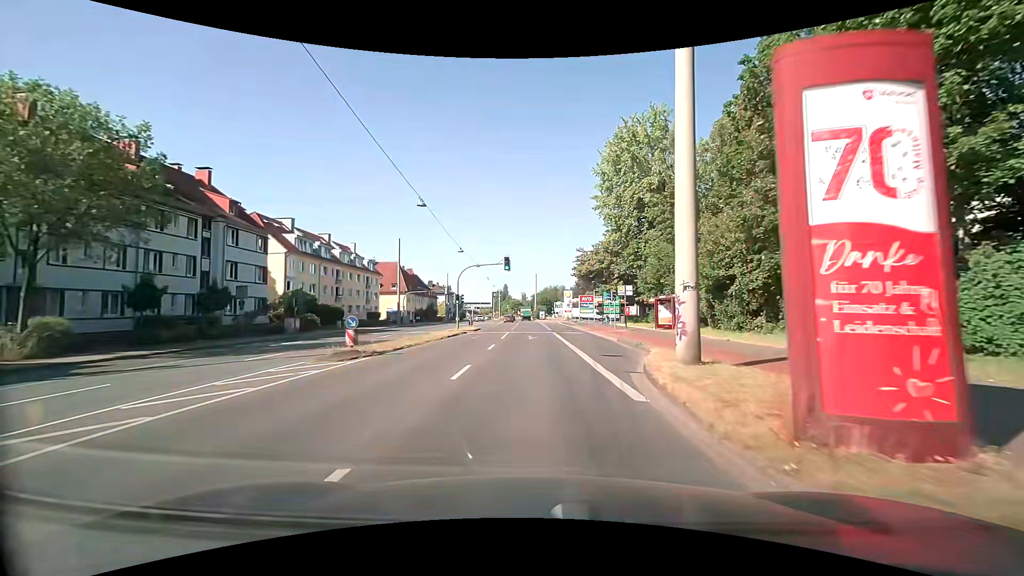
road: primary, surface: asphalt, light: Day
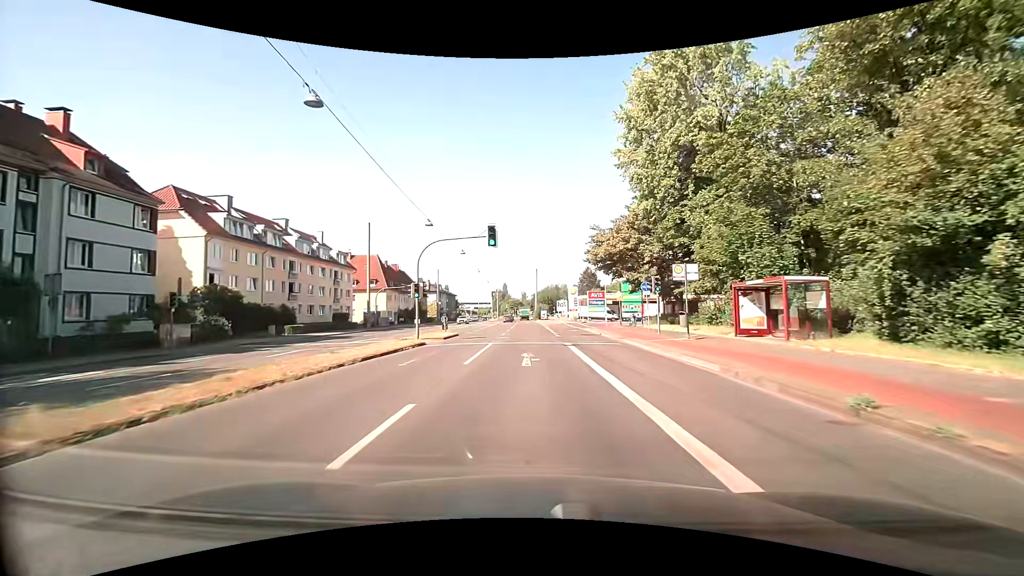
(0.0, +15.1) m; -1°
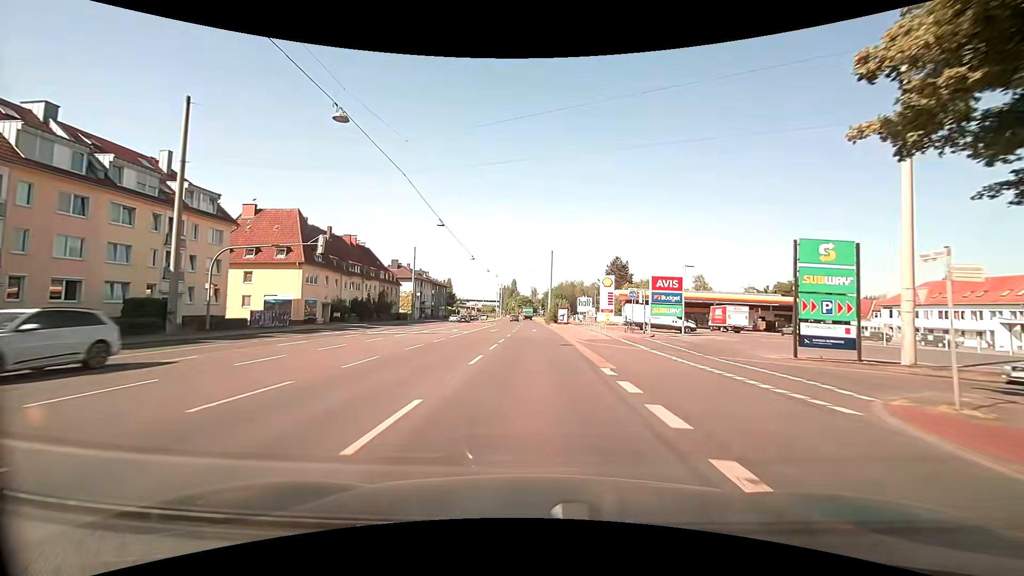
(-0.2, +38.3) m; -1°
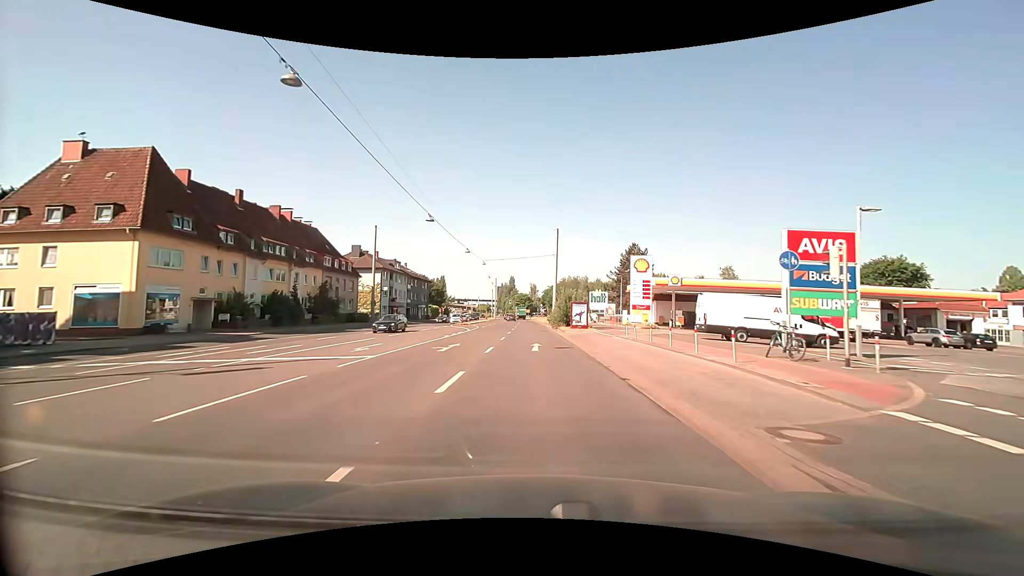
(-0.1, +23.6) m; 0°
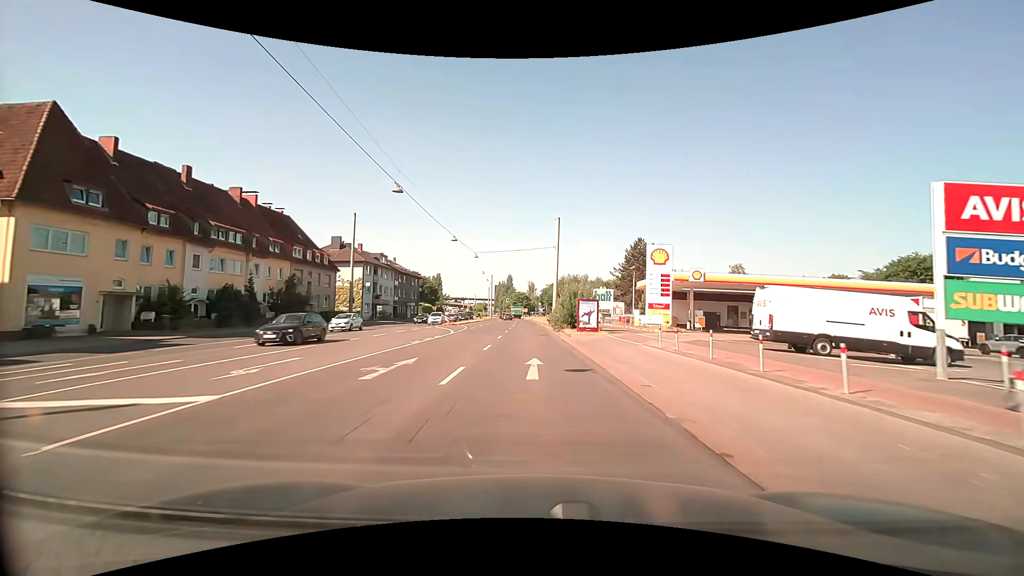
(0.0, +7.9) m; 0°
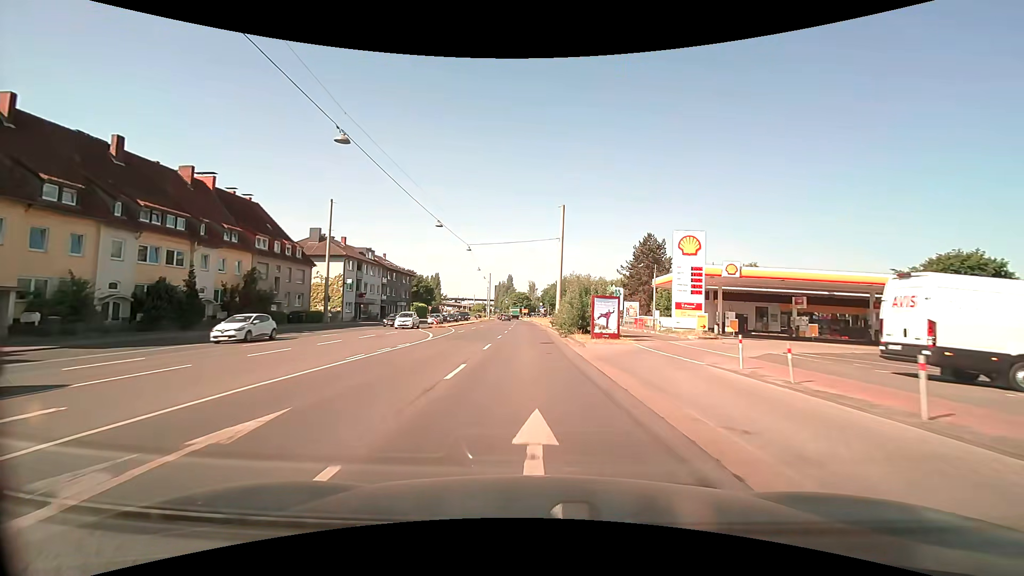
(0.0, +7.9) m; 0°
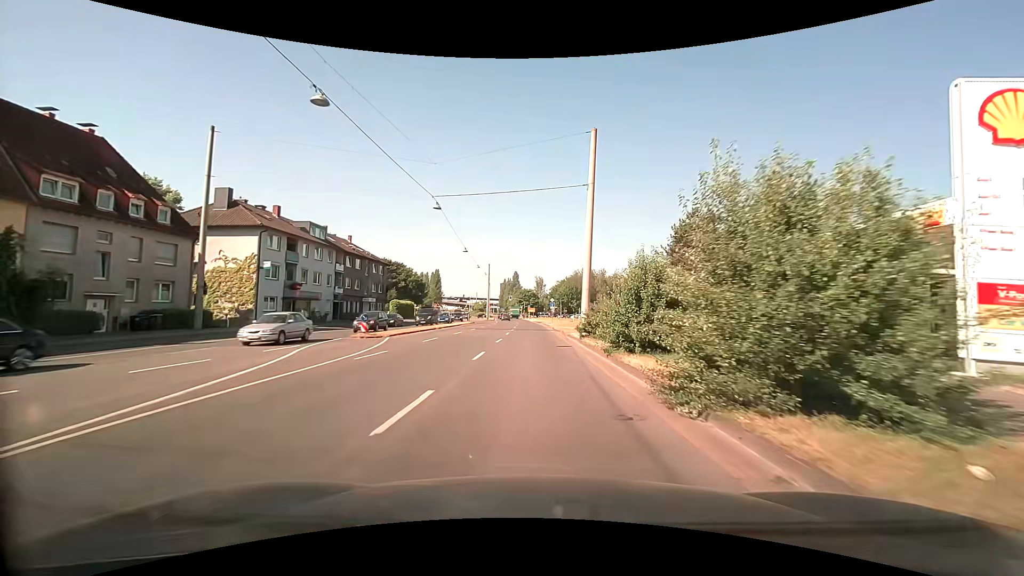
(-0.2, +22.6) m; -1°
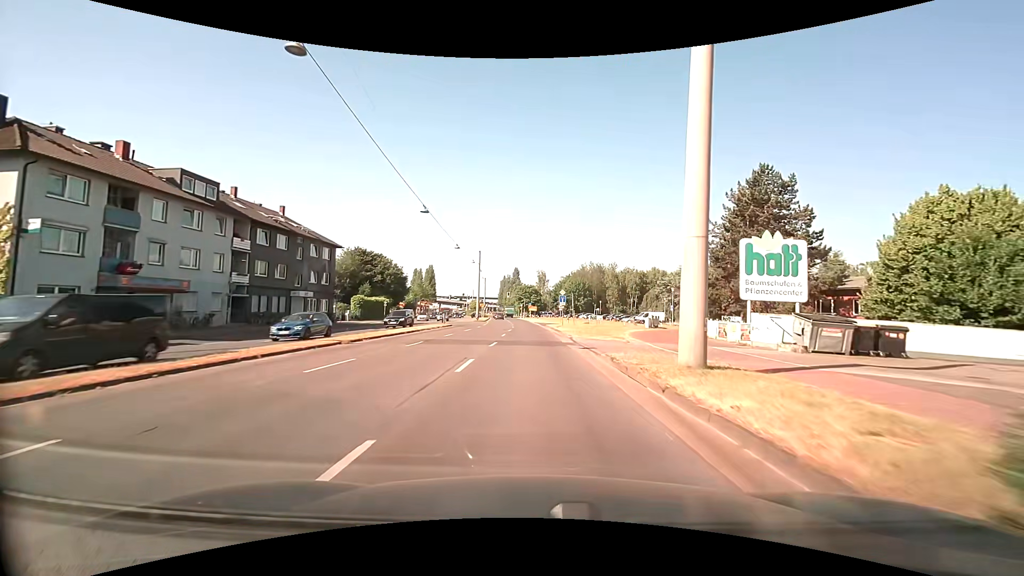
(-0.1, +21.5) m; 0°
(0, +10) (0, +20) (0, +30) (-1, +40) (-1, +50) (-2, +60) (-2, +70) (-3, +80) (-3, +90) (-4, +100) m
